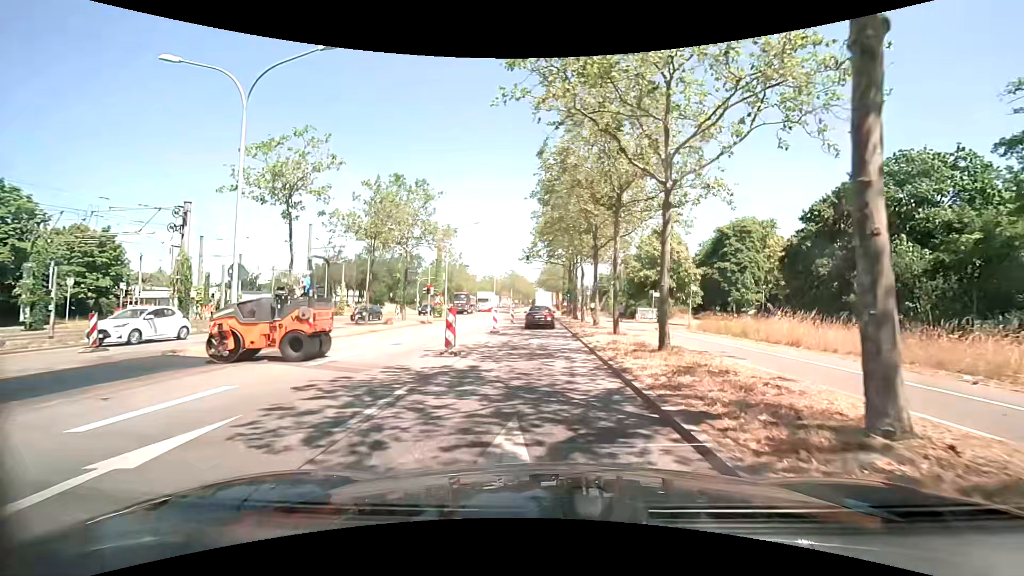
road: primary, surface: asphalt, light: Day
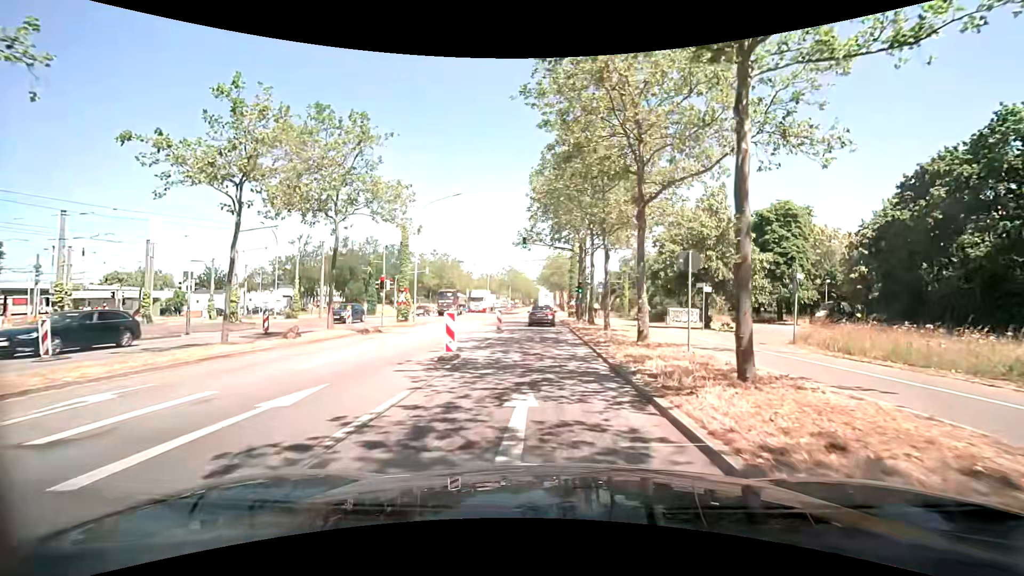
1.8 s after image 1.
(0.0, +12.9) m; 0°
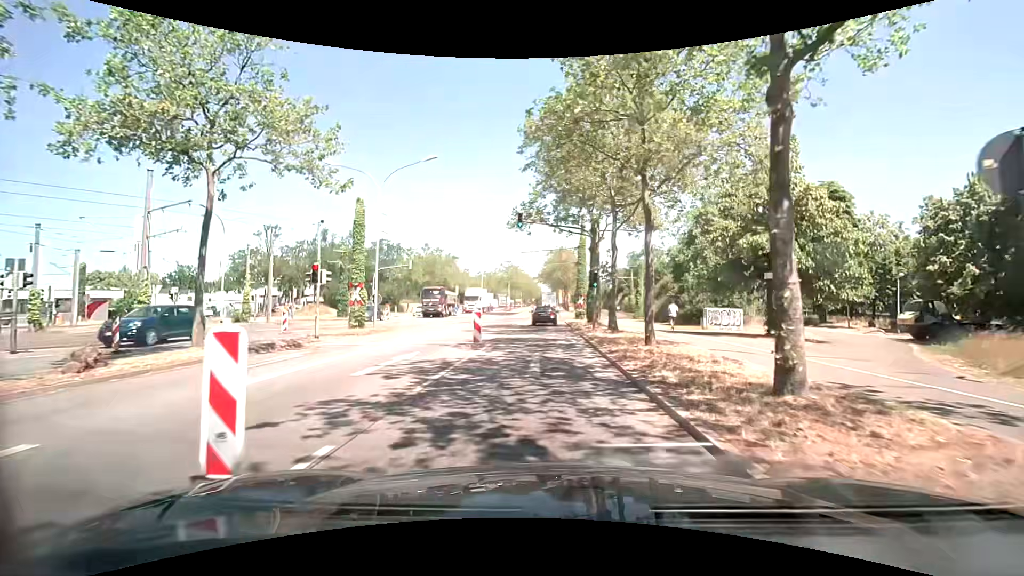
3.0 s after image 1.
(-0.1, +9.2) m; -1°
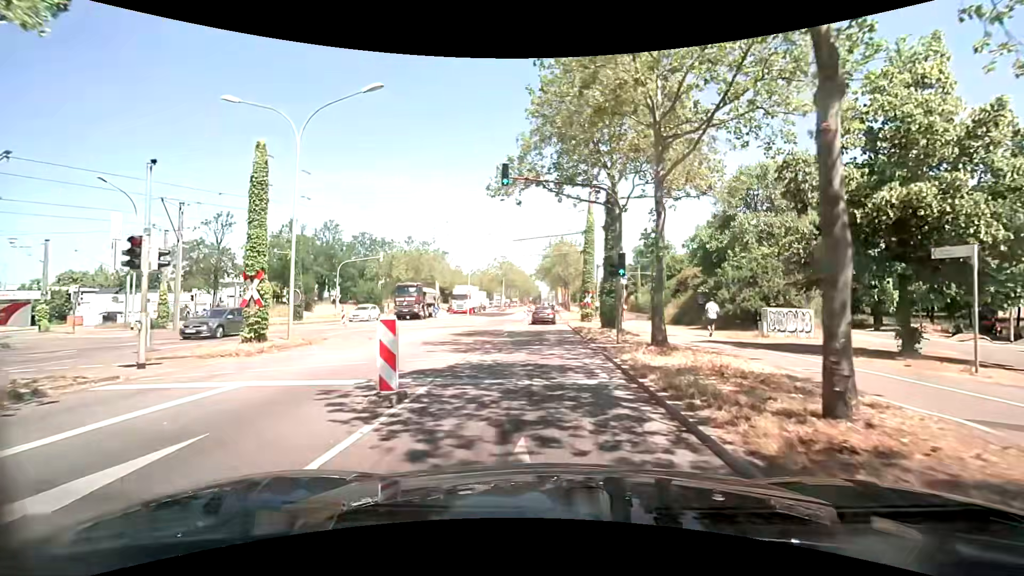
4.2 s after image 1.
(0.0, +9.3) m; 0°
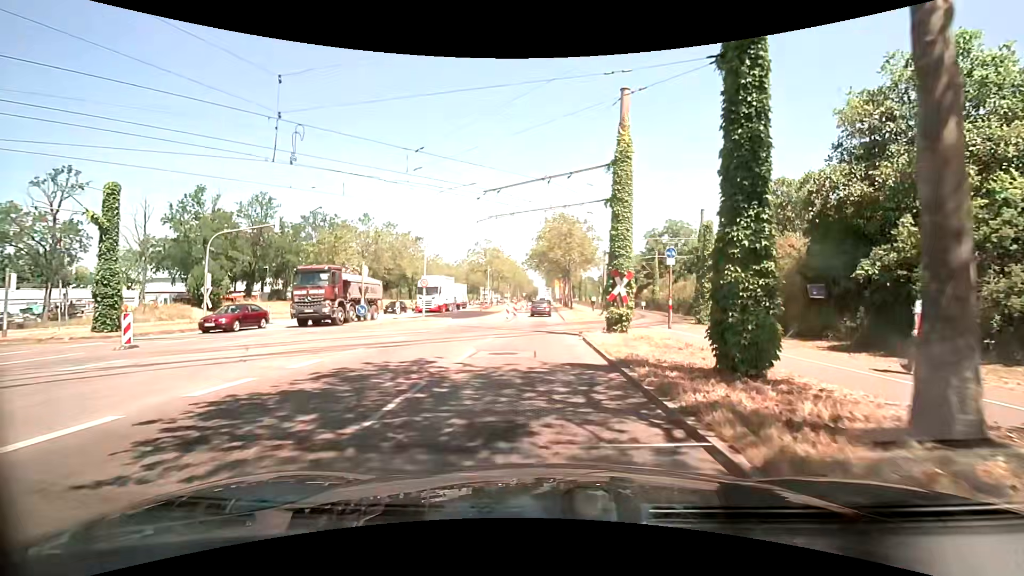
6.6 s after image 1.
(+0.1, +17.4) m; +1°
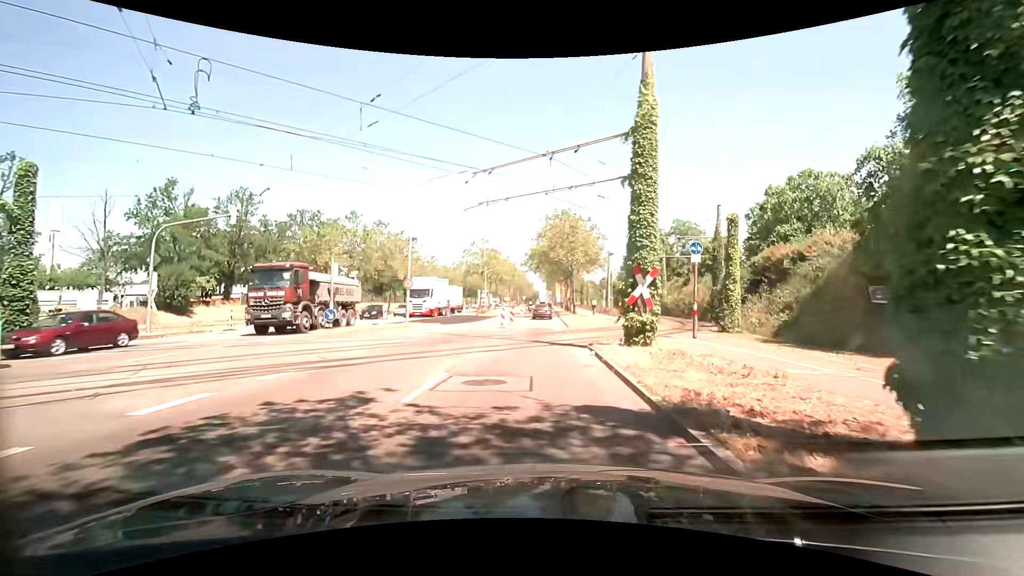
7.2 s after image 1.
(-0.1, +4.2) m; 0°
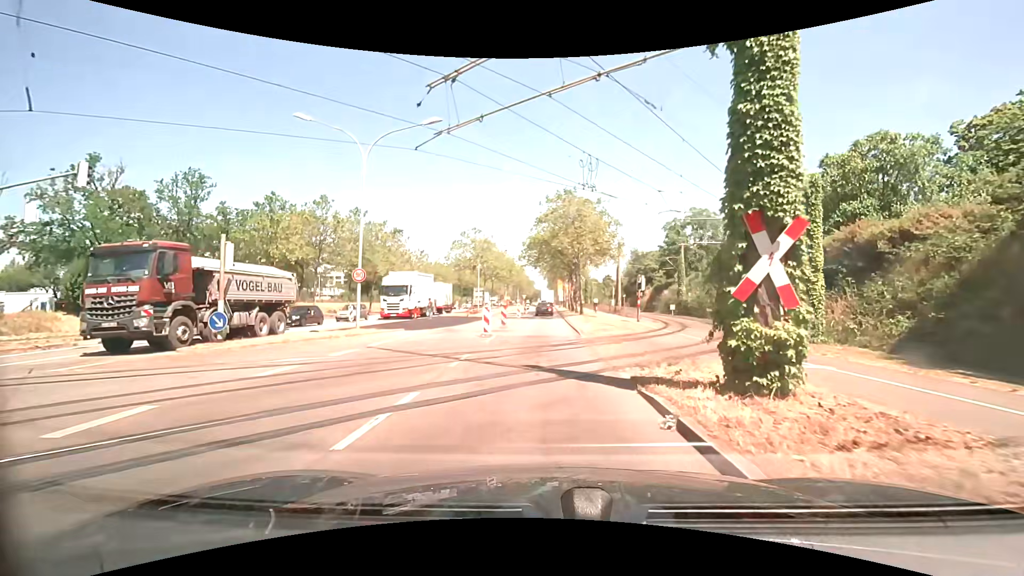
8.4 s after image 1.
(0.0, +8.4) m; 0°
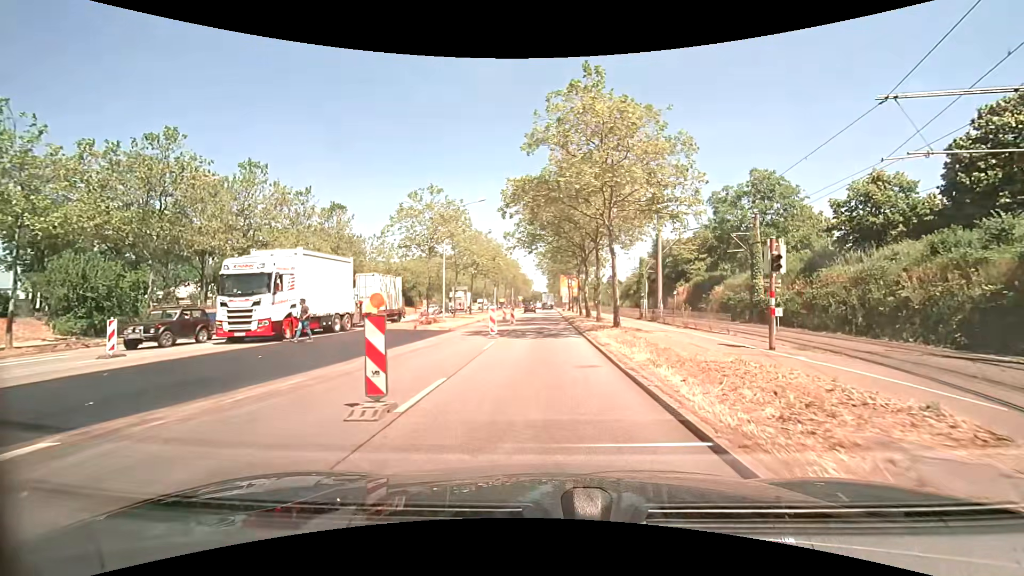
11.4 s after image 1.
(0.0, +20.9) m; 0°
(0, +10) (0, +20) (0, +30) (0, +40) (0, +50) (0, +60) (0, +70) (+1, +80) (+1, +90) (+1, +100) m
